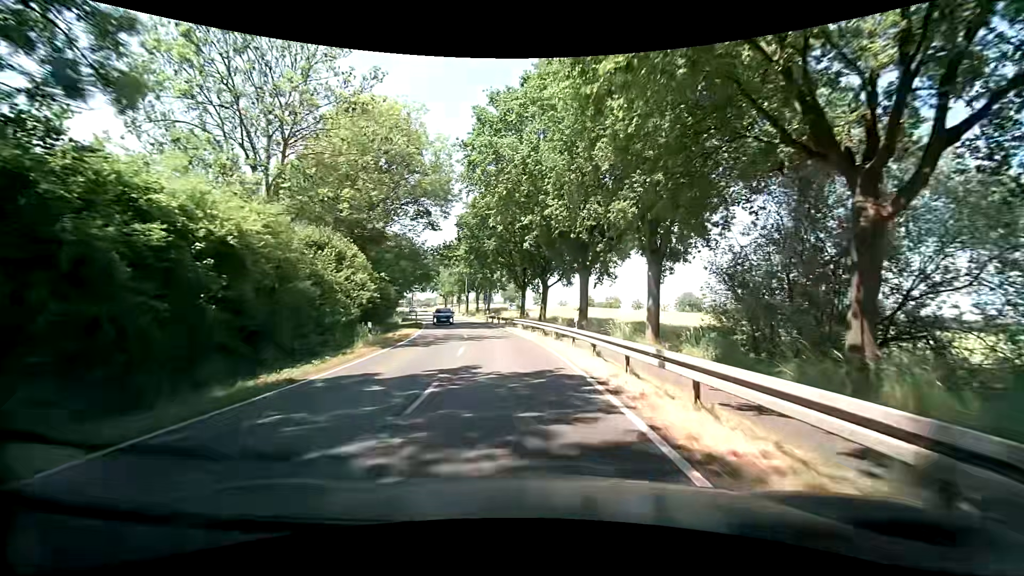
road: secondary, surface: asphalt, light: Day
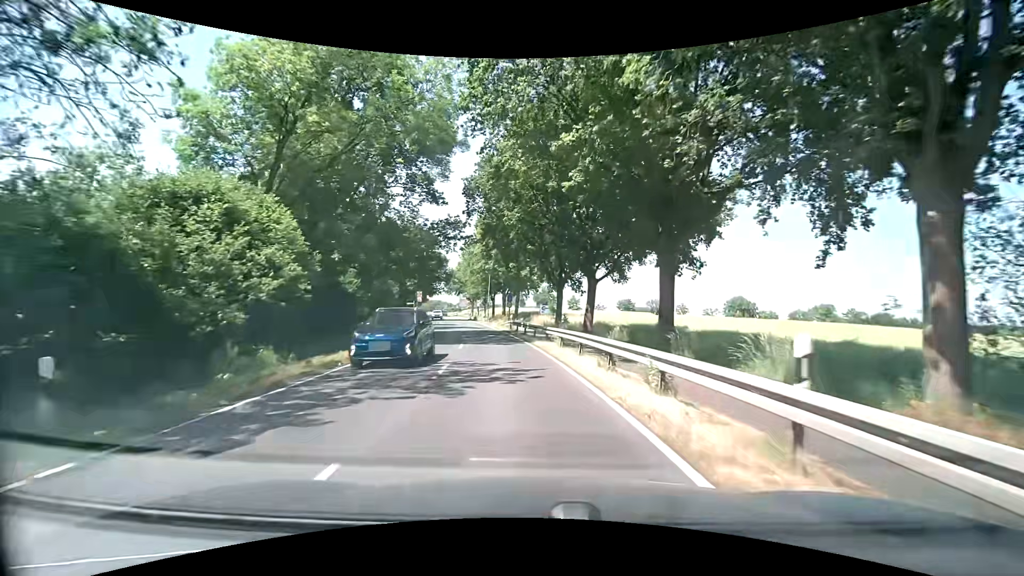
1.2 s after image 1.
(-0.8, +14.4) m; -5°
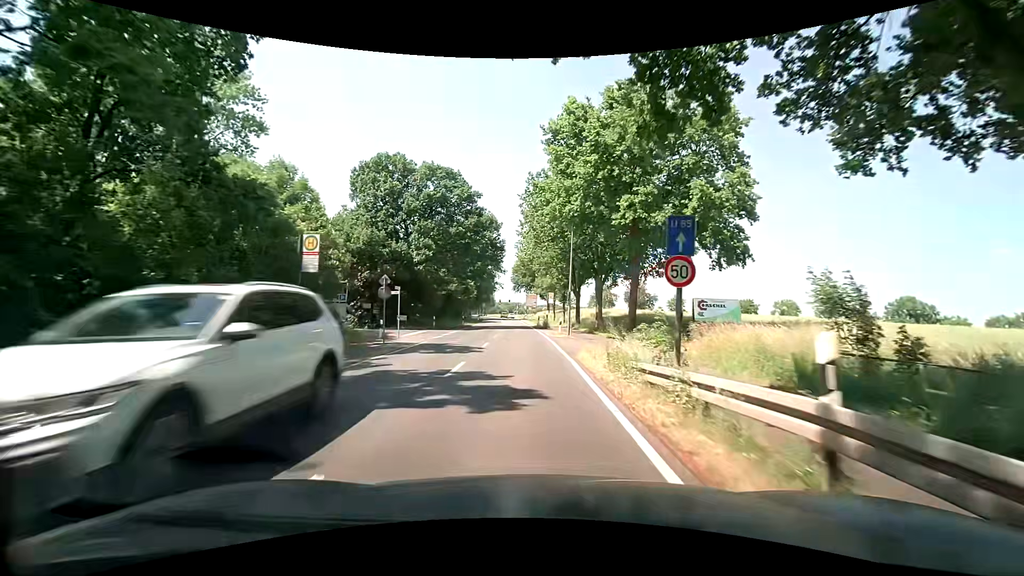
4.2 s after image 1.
(-3.4, +36.6) m; -10°
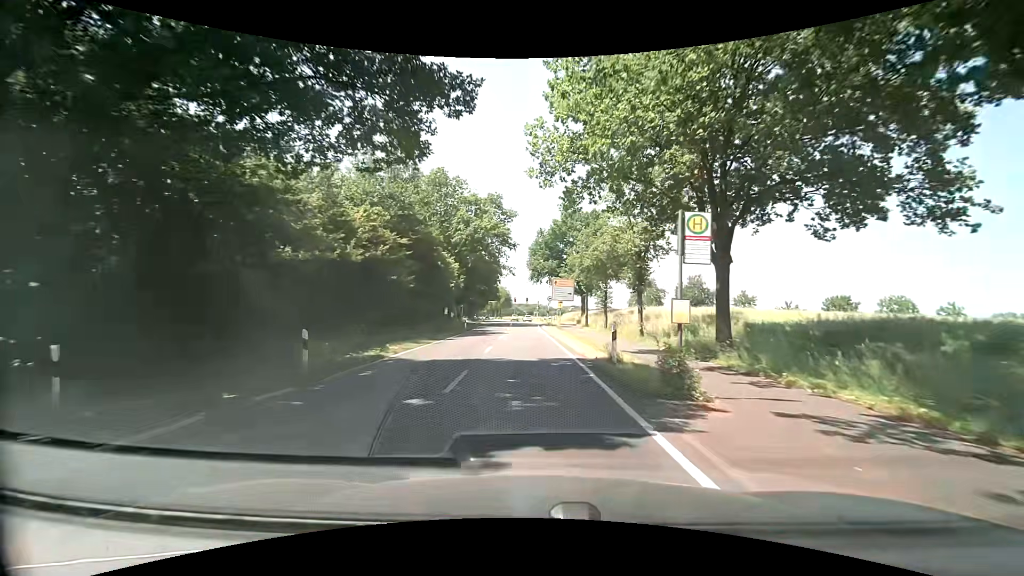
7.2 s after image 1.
(-1.0, +37.6) m; -3°
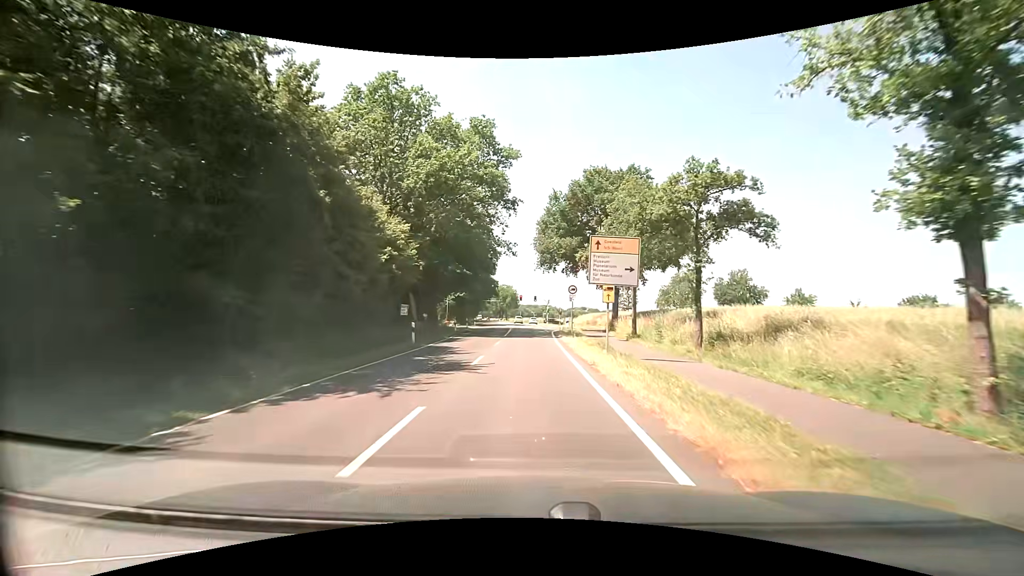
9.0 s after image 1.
(+0.2, +22.6) m; +1°
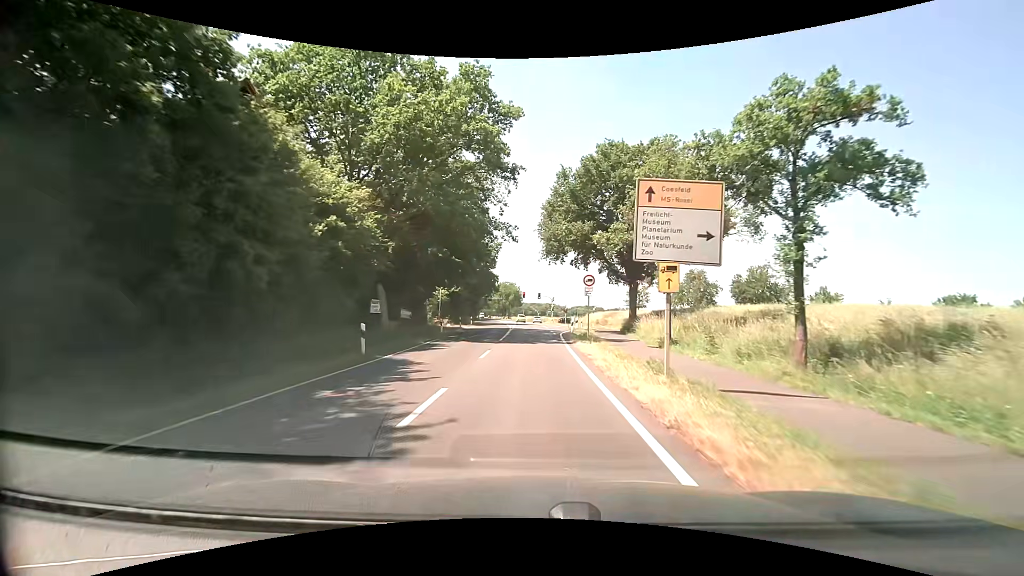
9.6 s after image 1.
(-0.1, +7.5) m; -1°
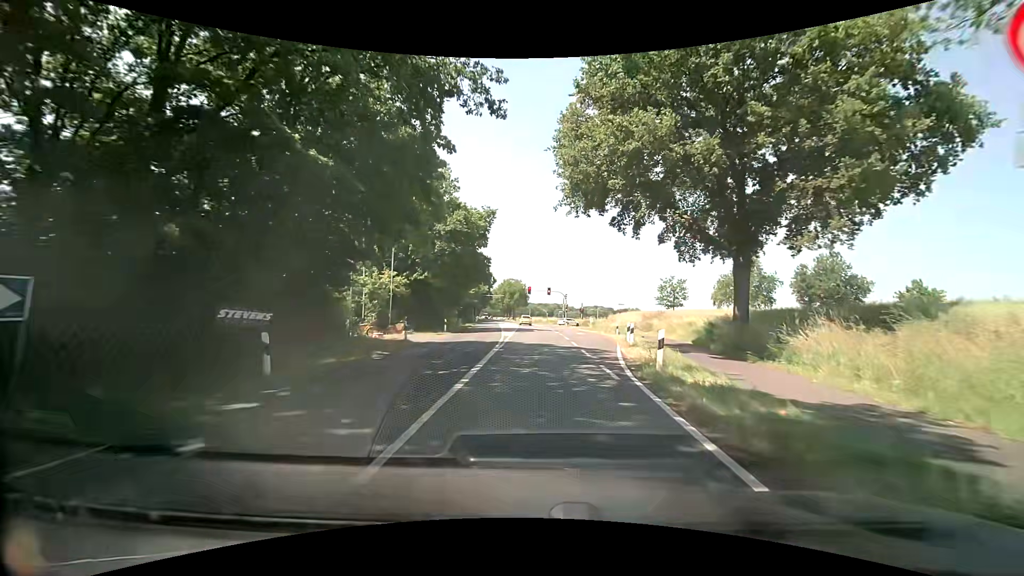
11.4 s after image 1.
(-0.1, +21.9) m; -1°
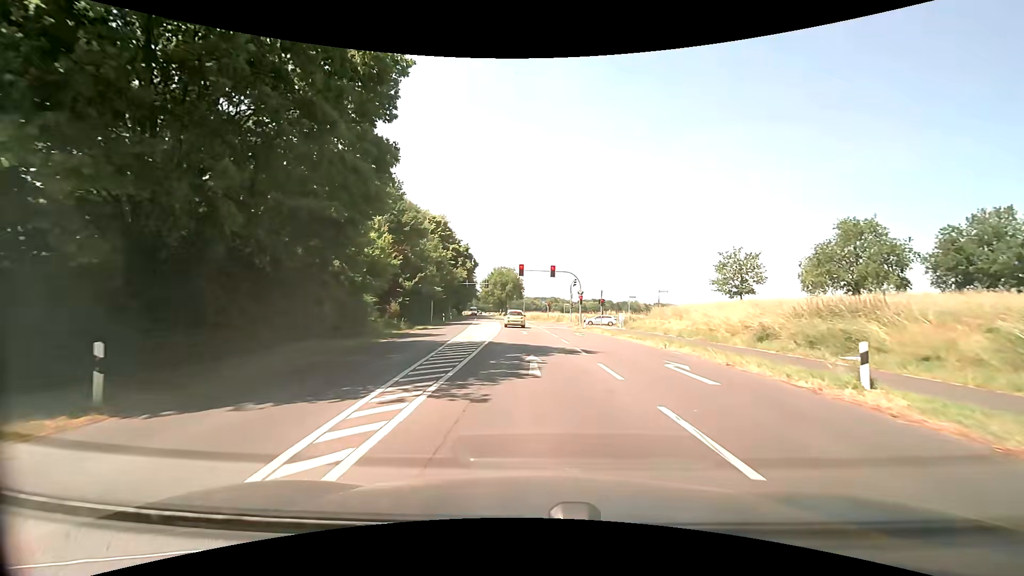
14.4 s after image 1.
(0.0, +29.9) m; 0°
(0, +10) (0, +20) (0, +30) (-1, +40) (-1, +50) (-2, +60) (-3, +70) (-4, +80) (-5, +90) (-6, +100) m
